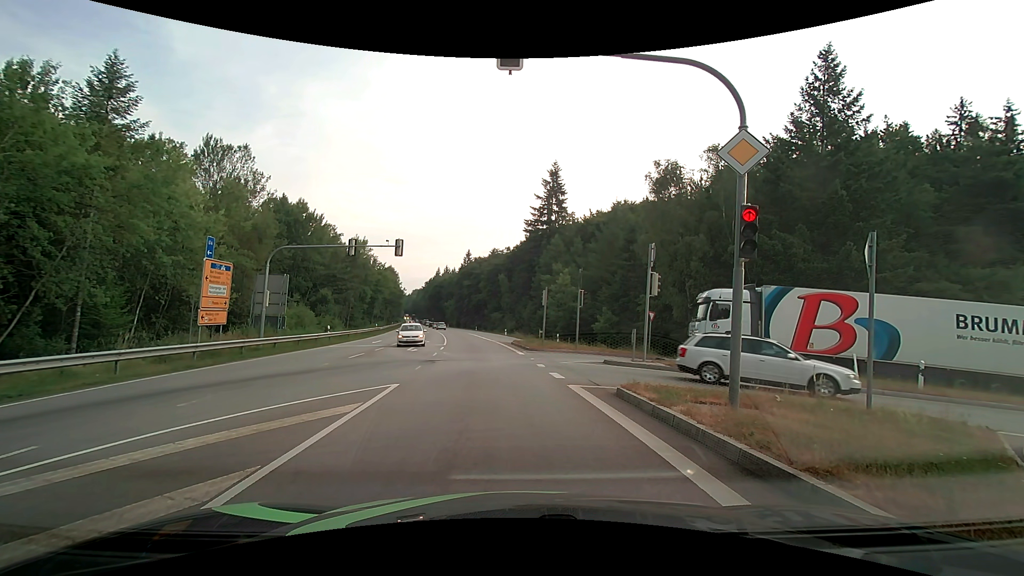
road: secondary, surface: asphalt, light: Day
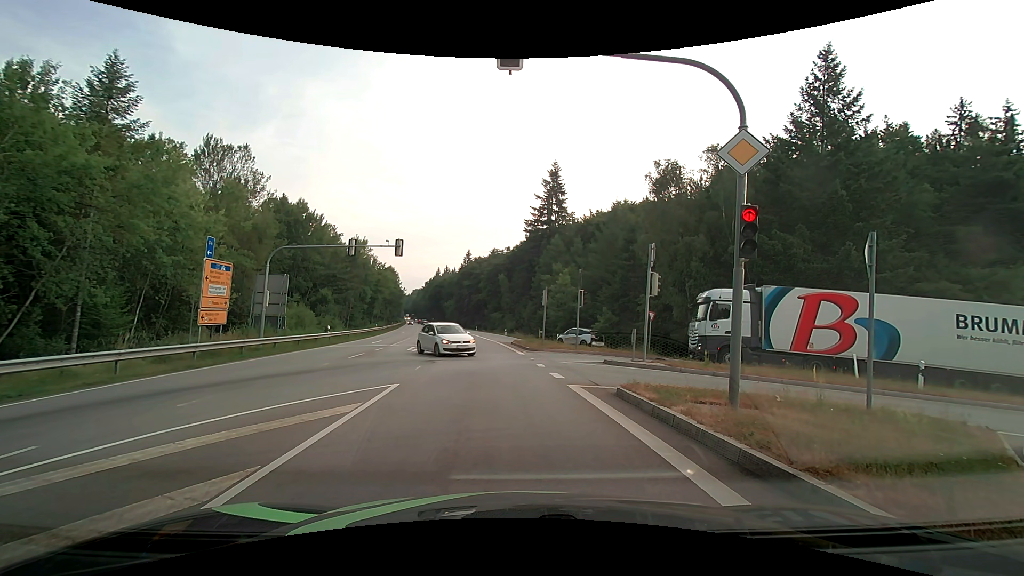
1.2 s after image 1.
(0.0, 0.0) m; 0°
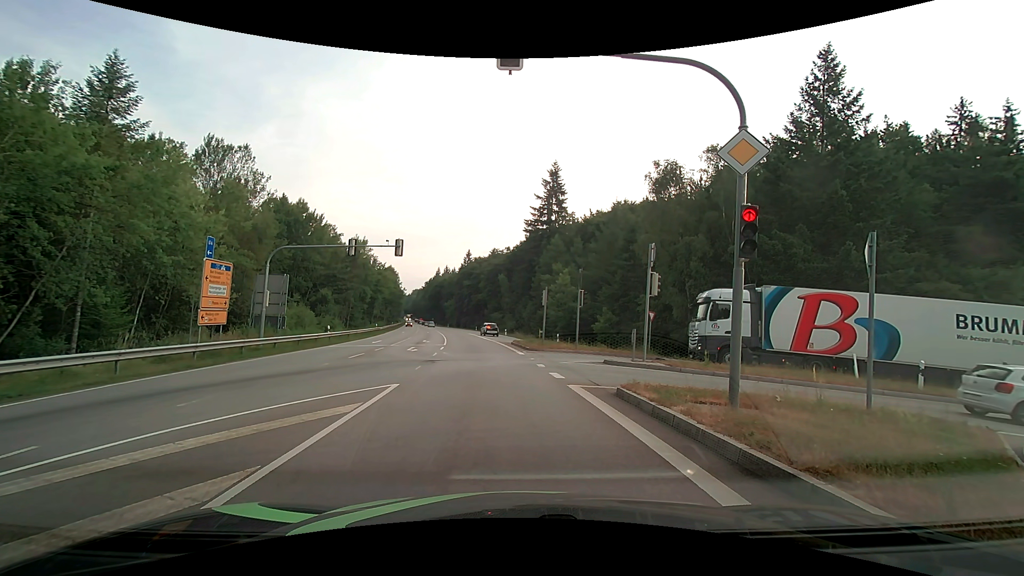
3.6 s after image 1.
(0.0, 0.0) m; 0°
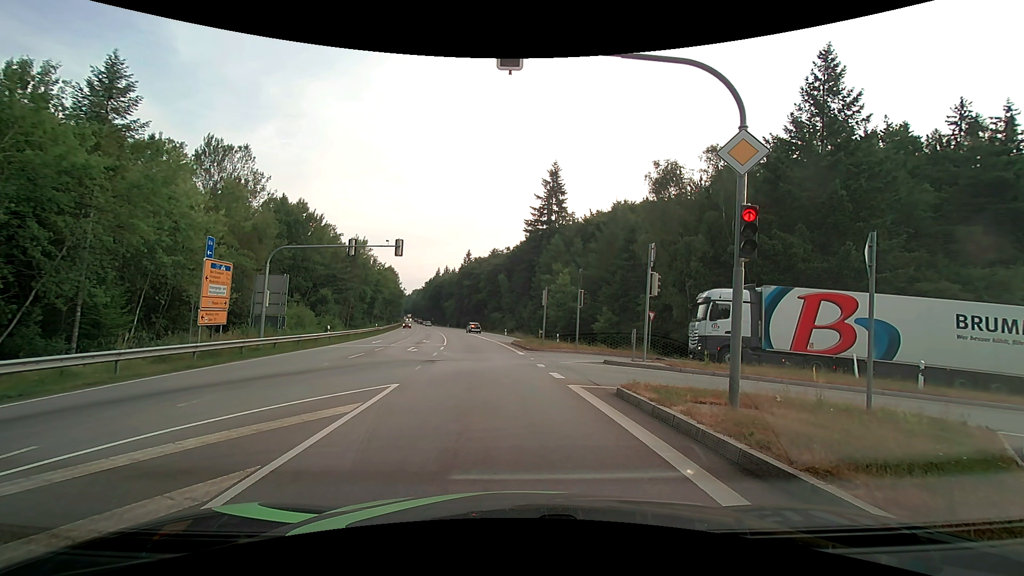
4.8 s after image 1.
(0.0, 0.0) m; 0°
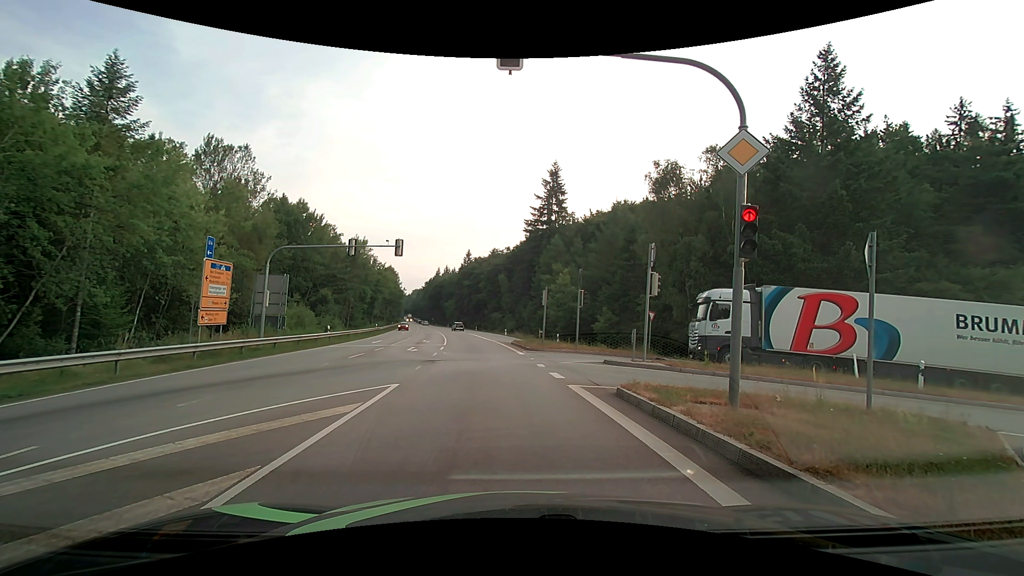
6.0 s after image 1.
(0.0, 0.0) m; 0°
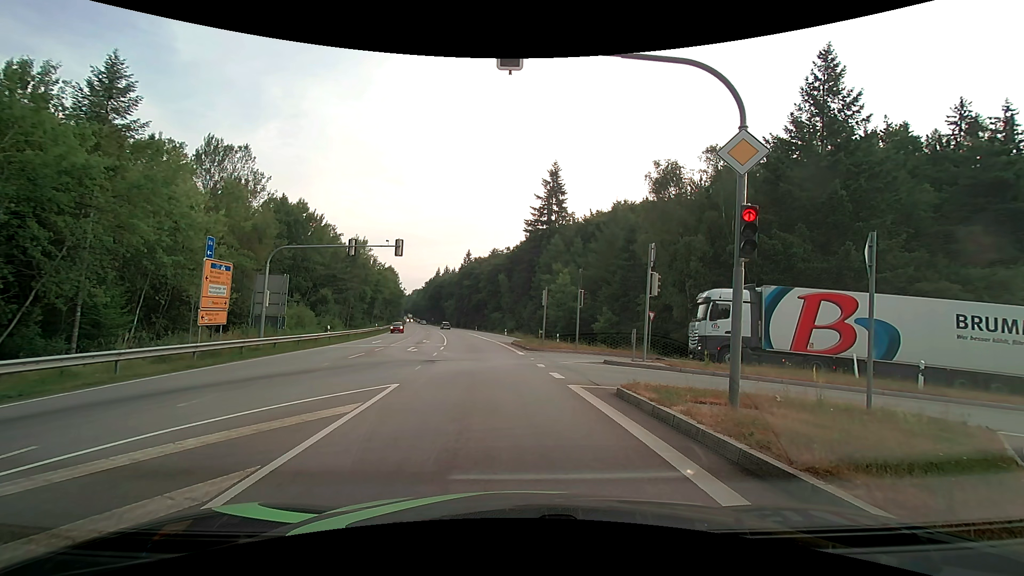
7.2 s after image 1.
(0.0, 0.0) m; 0°
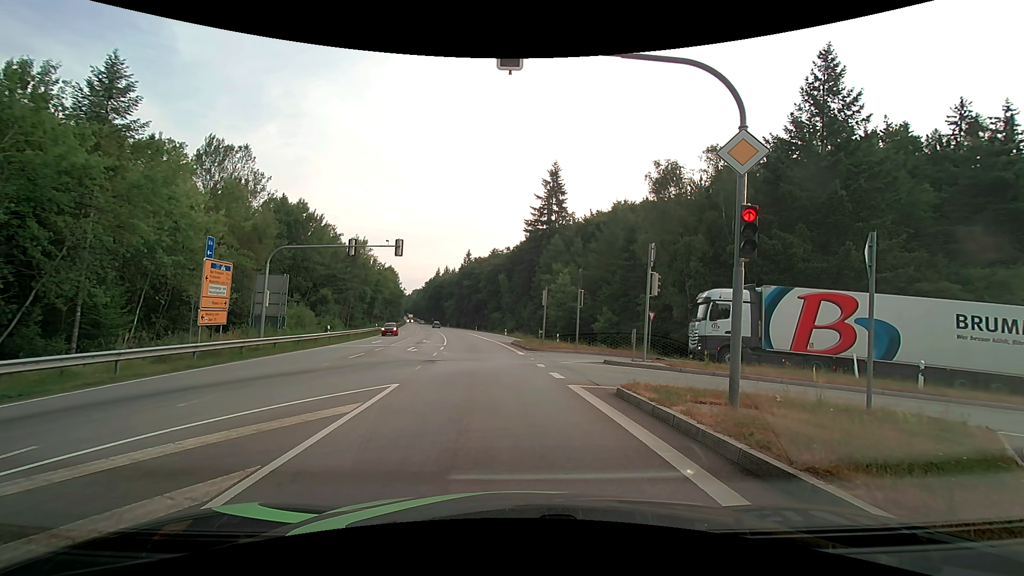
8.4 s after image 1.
(0.0, 0.0) m; 0°
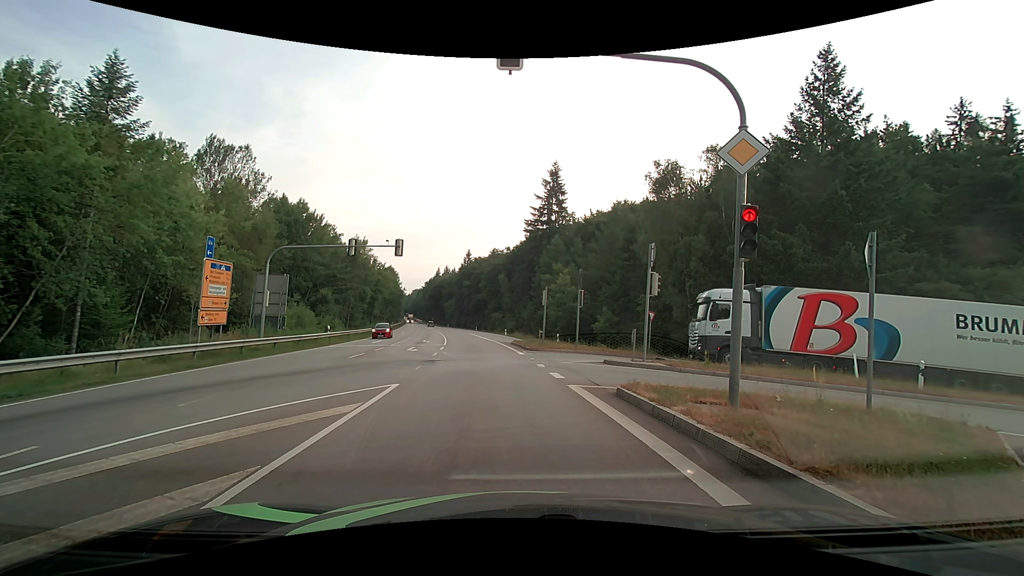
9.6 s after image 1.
(0.0, 0.0) m; 0°
(0, +10) (-1, +20) (-2, +30) (-3, +40) (-4, +50) (-5, +60) (-7, +70) (-9, +79) (-10, +89) (-12, +99) m
